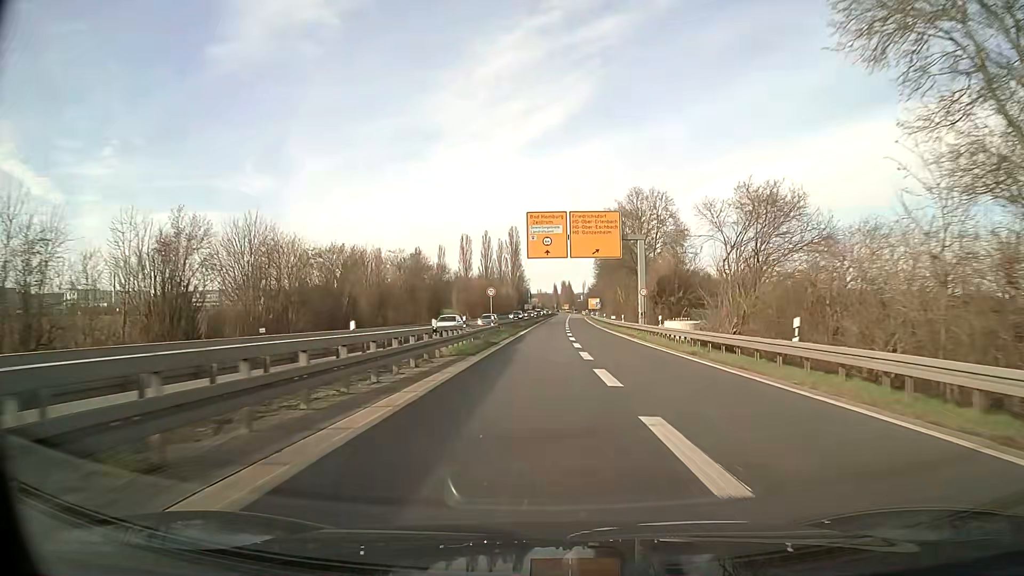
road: motorway_link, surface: asphalt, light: Day
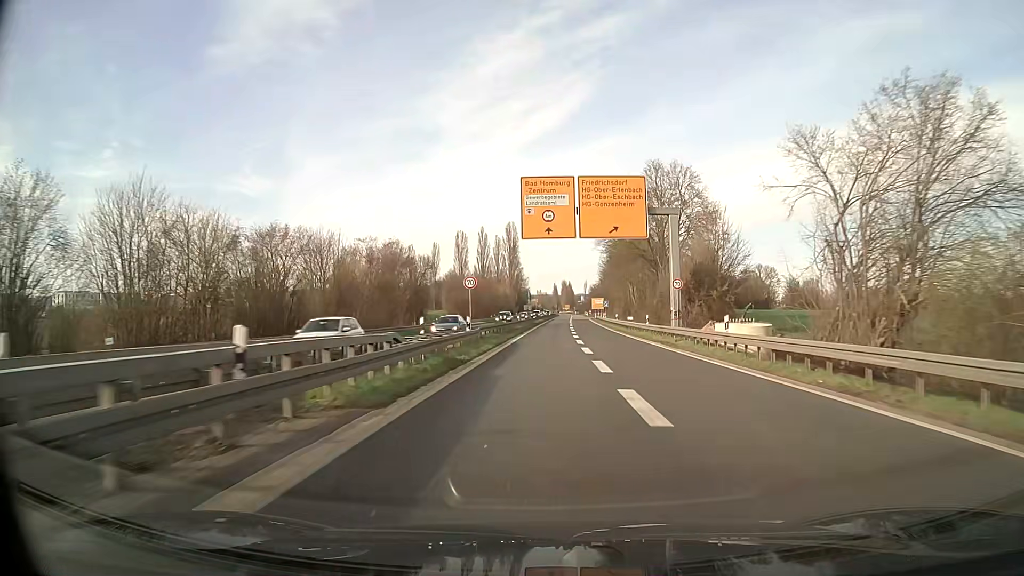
(+0.1, +12.9) m; 0°
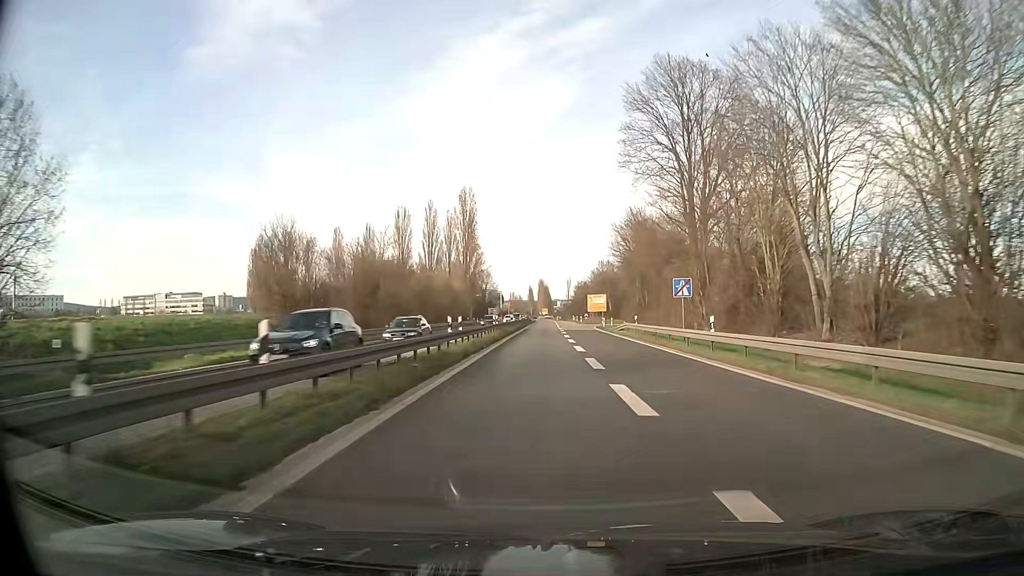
(+1.4, +63.4) m; +2°
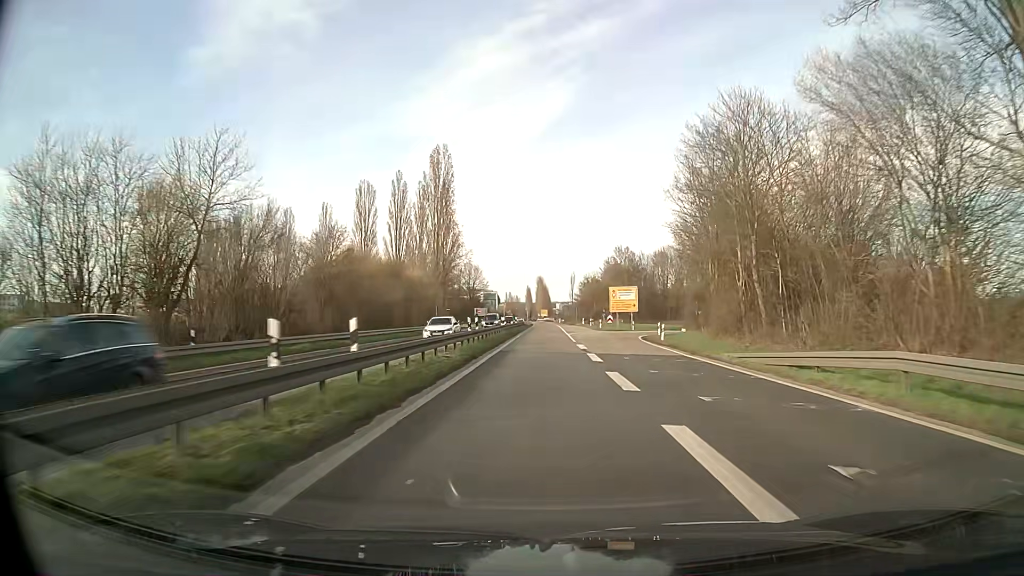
(-0.1, +36.9) m; 0°
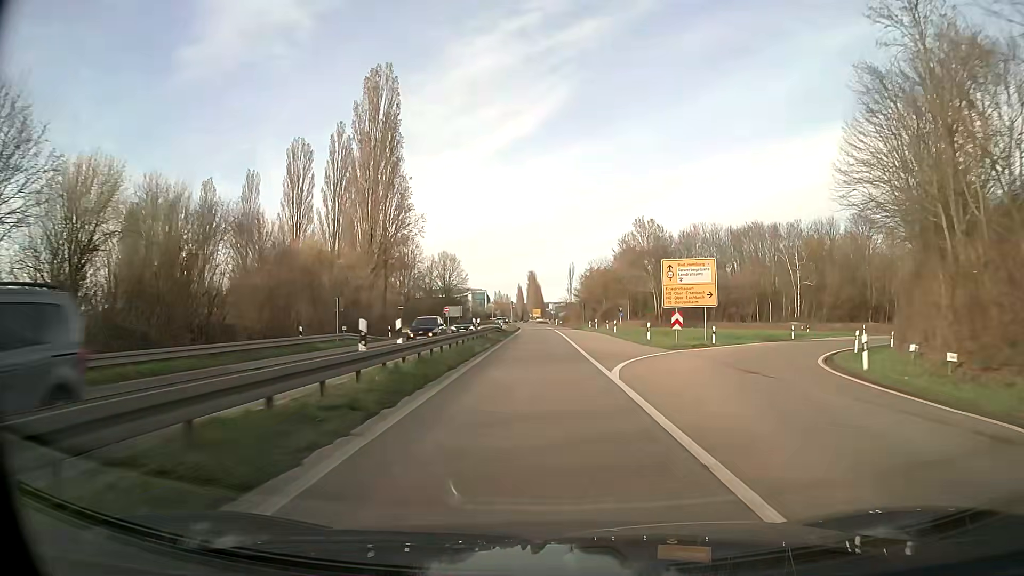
(+0.2, +35.9) m; +1°
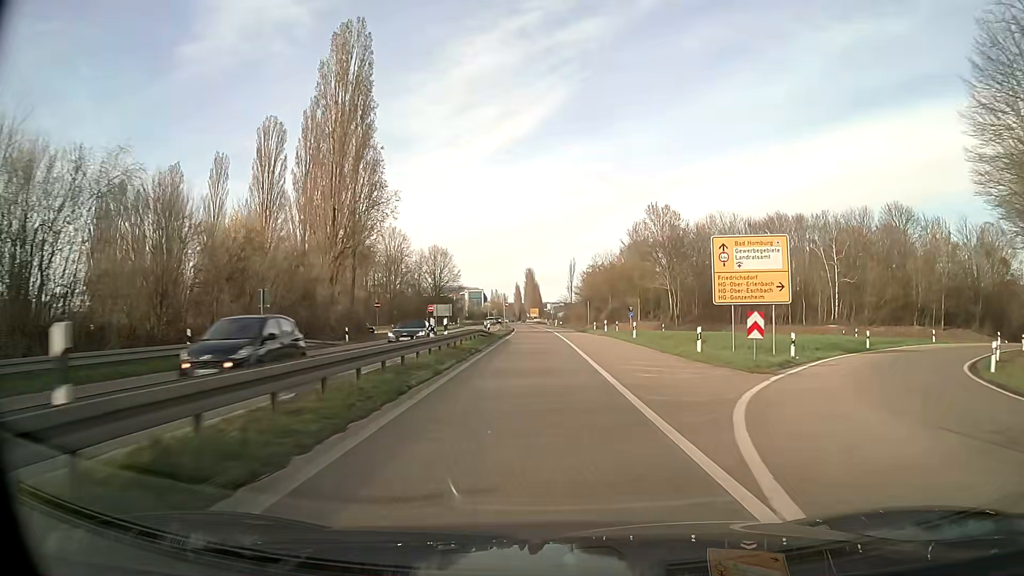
(0.0, +11.7) m; 0°
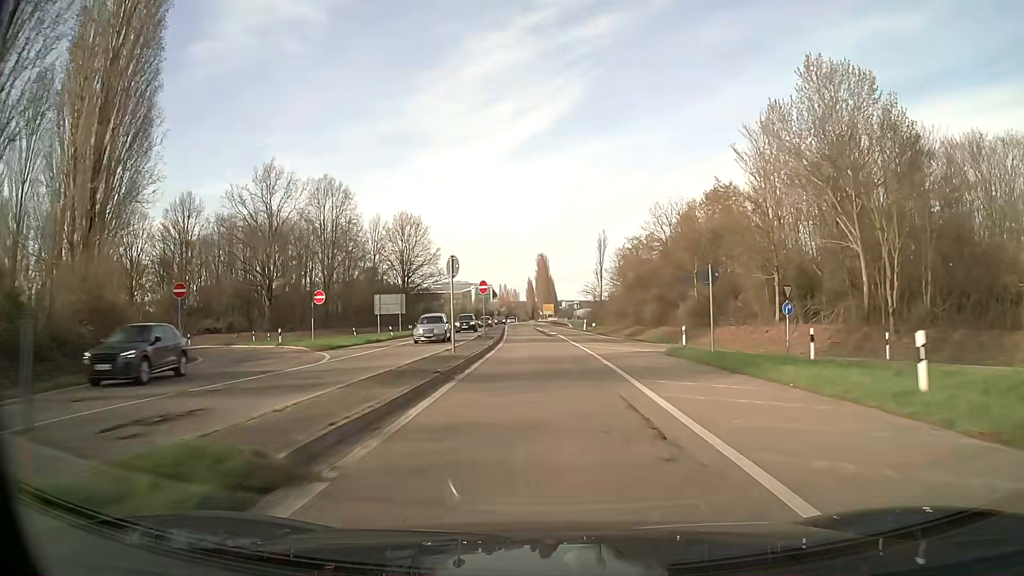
(-0.2, +45.6) m; -1°
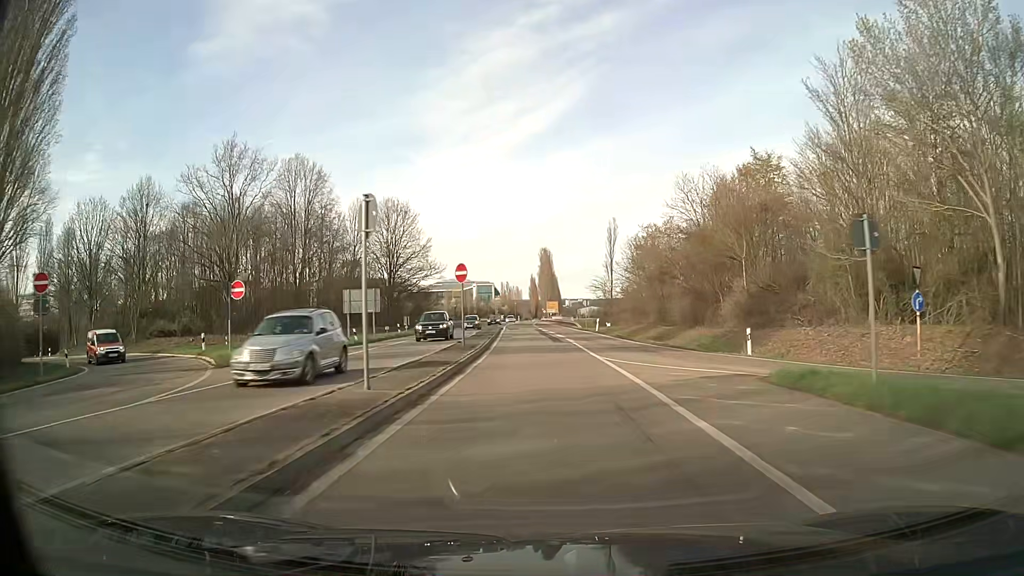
(0.0, +11.1) m; 0°
(0, +10) (0, +20) (0, +30) (-1, +40) (-1, +50) (-2, +60) (-2, +70) (-3, +80) (-3, +90) (-3, +100) m
